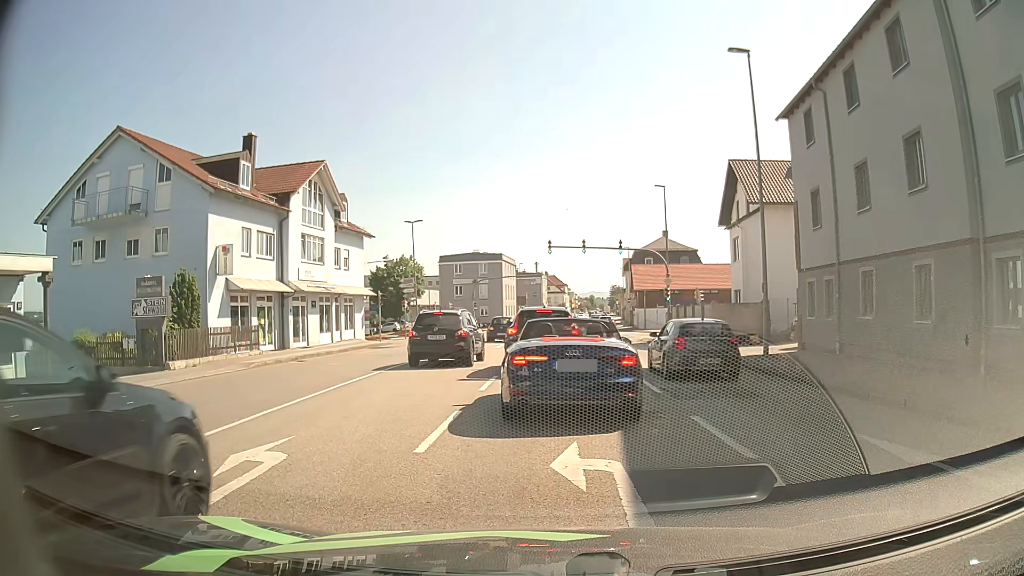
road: tertiary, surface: asphalt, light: Day
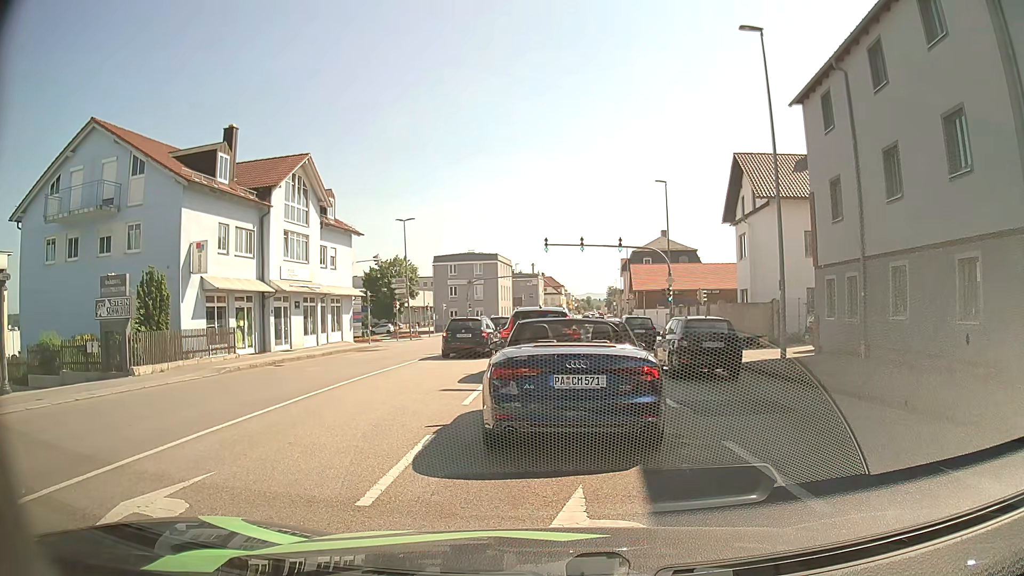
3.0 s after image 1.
(0.0, +2.0) m; 0°
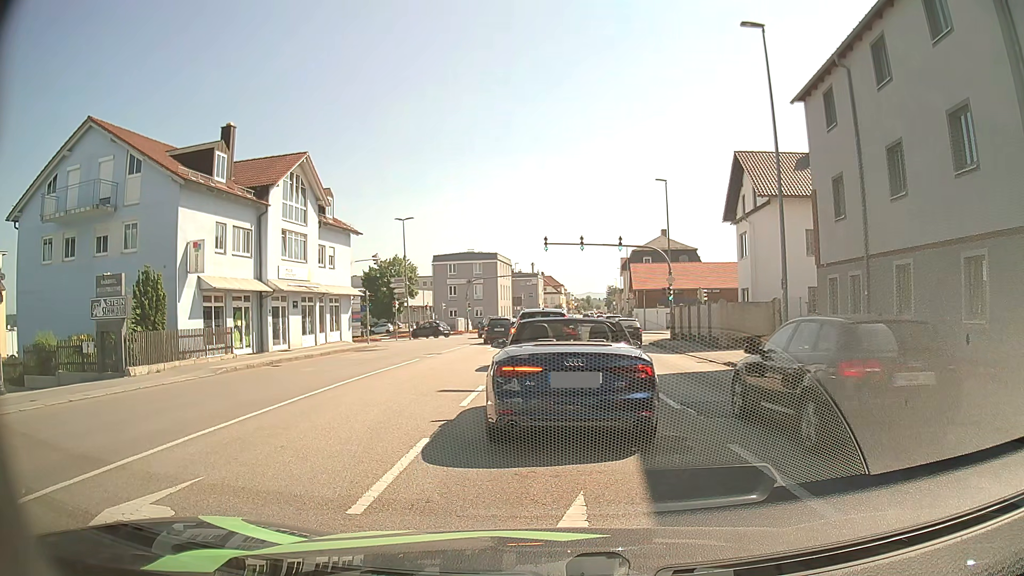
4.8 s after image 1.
(0.0, +0.3) m; 0°
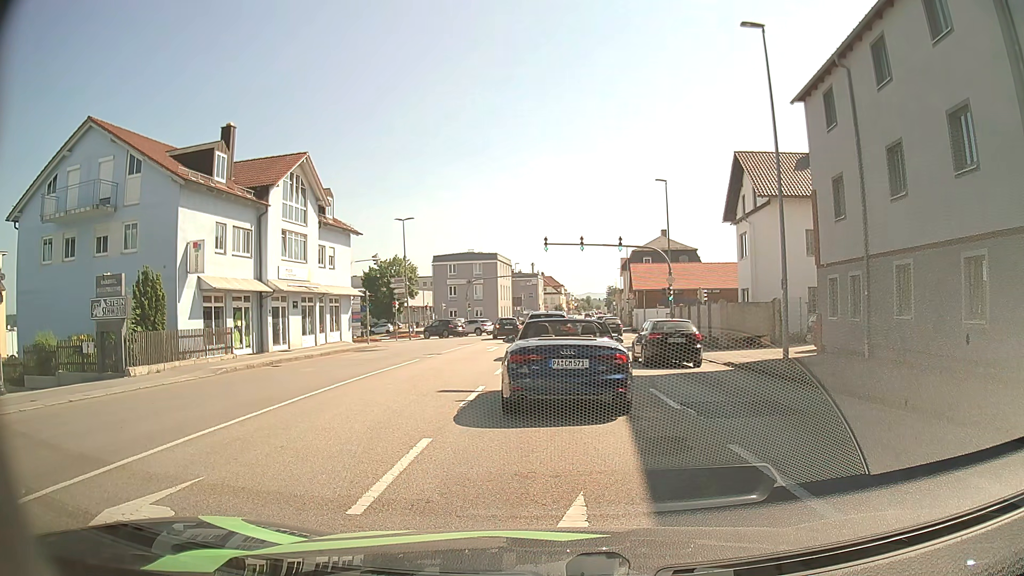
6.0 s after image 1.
(0.0, 0.0) m; 0°
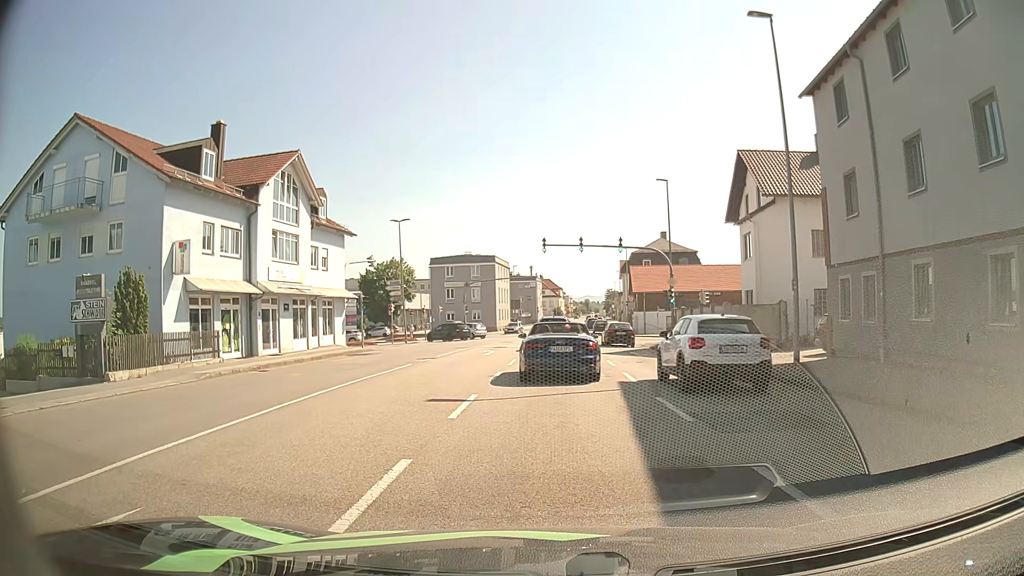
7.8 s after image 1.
(0.0, +1.1) m; 0°
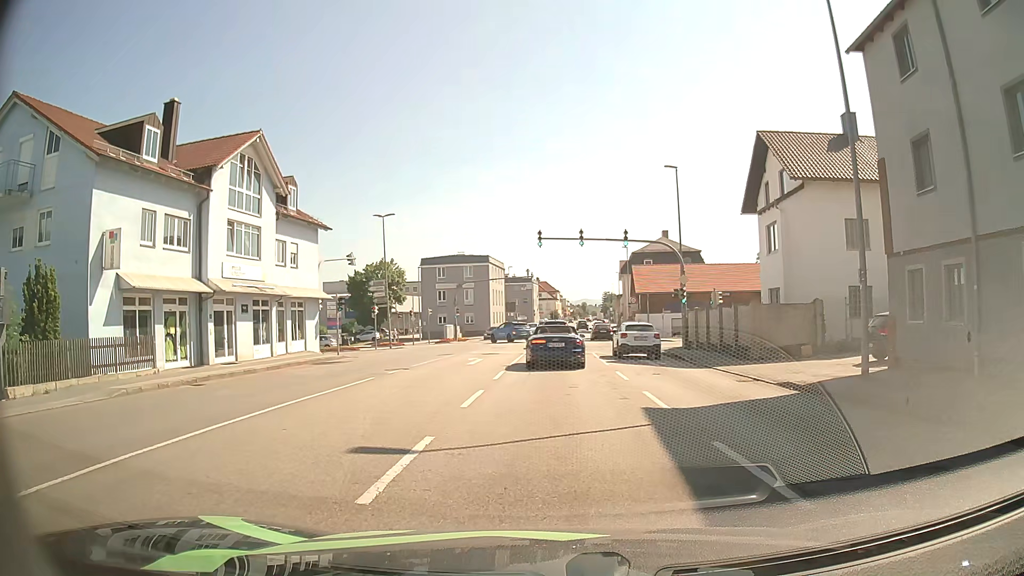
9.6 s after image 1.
(+0.1, +4.8) m; +1°
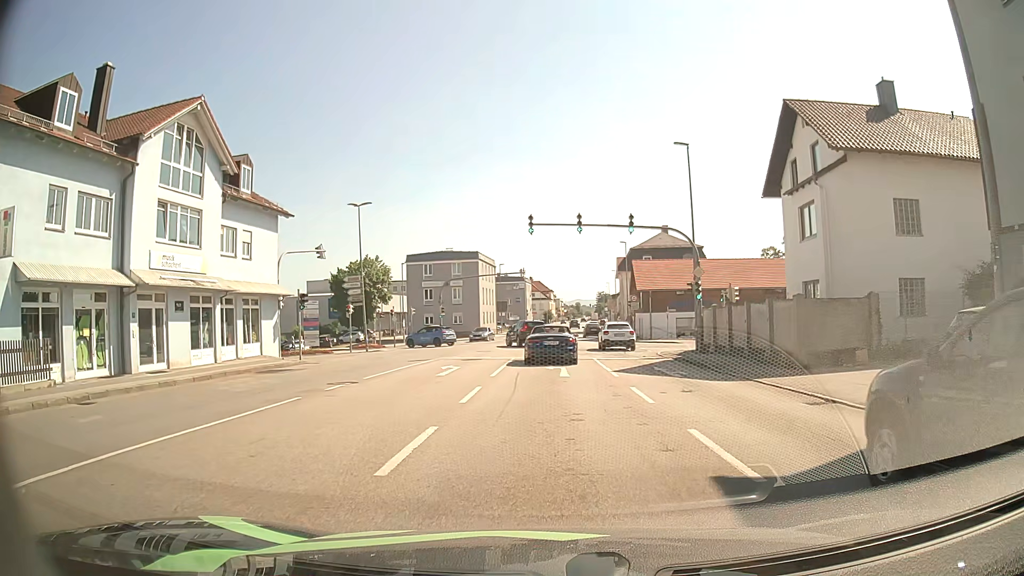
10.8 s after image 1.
(+0.1, +5.3) m; +2°
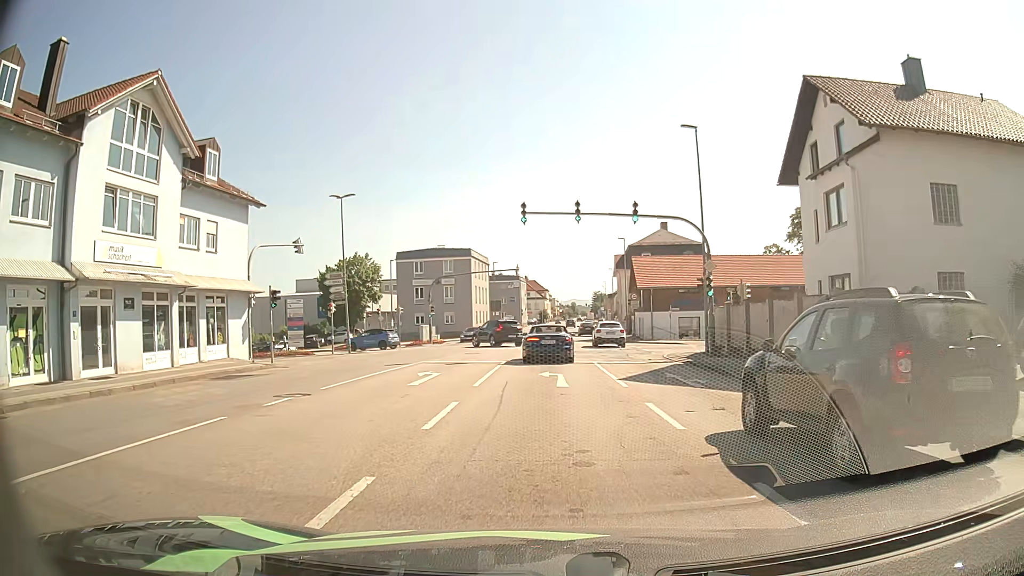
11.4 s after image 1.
(-0.1, +3.2) m; 0°
(0, +10) (0, +20) (0, +30) (-1, +40) (-7, +48) (-17, +51) (-27, +51) (-37, +51) (-47, +51) (-57, +50) m
